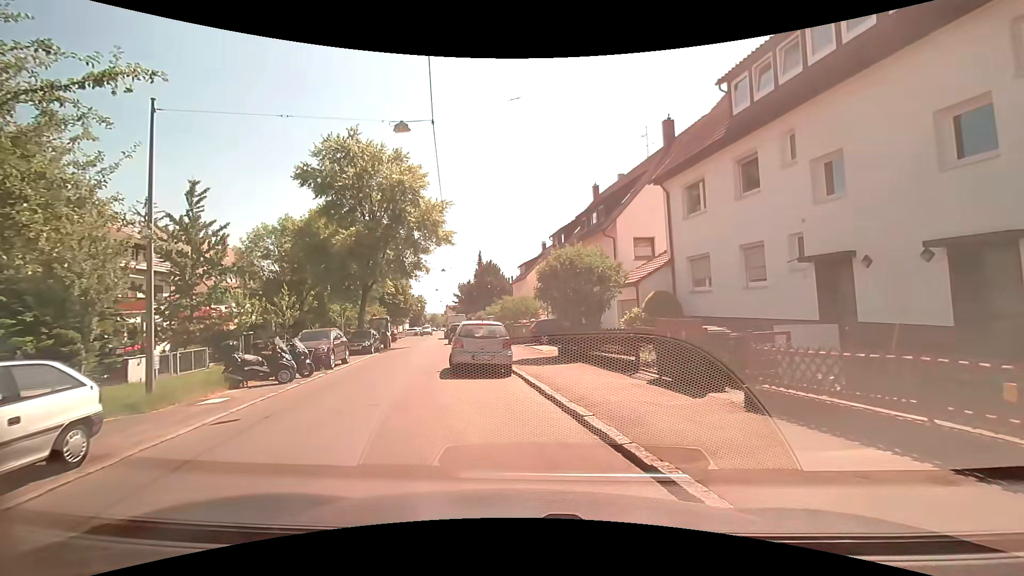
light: Day
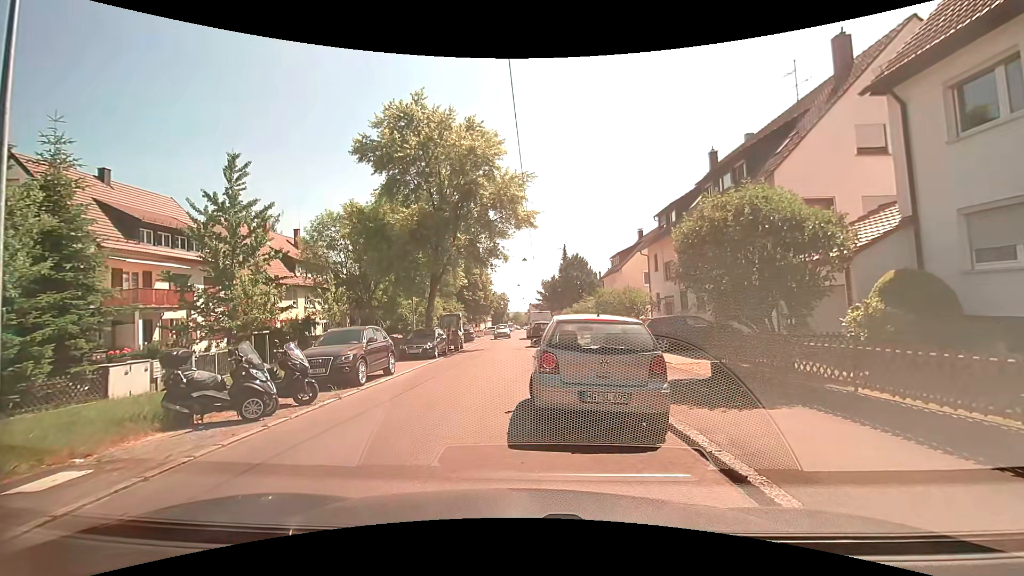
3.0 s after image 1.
(-0.7, +6.9) m; -11°
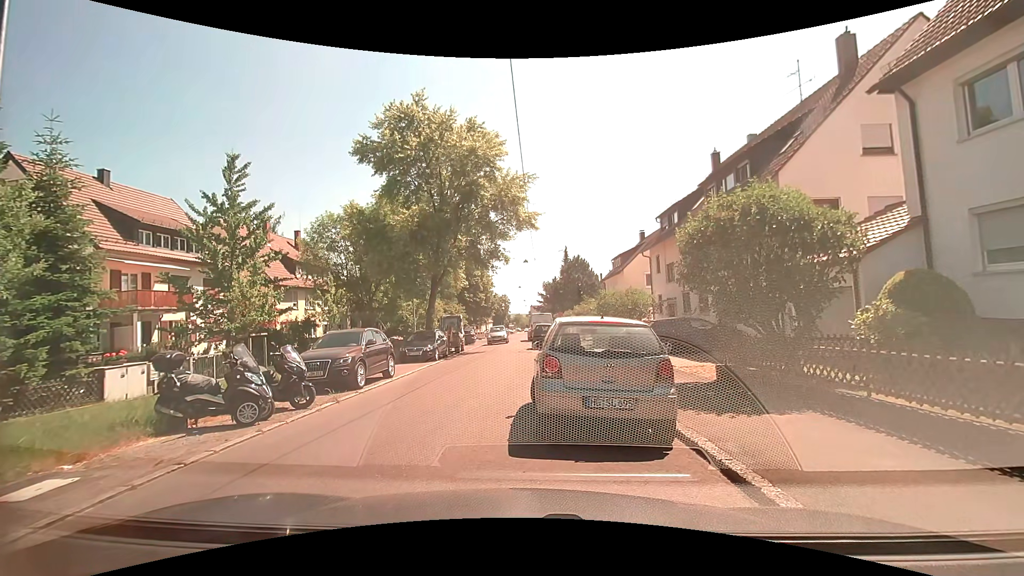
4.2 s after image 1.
(0.0, +0.3) m; 0°
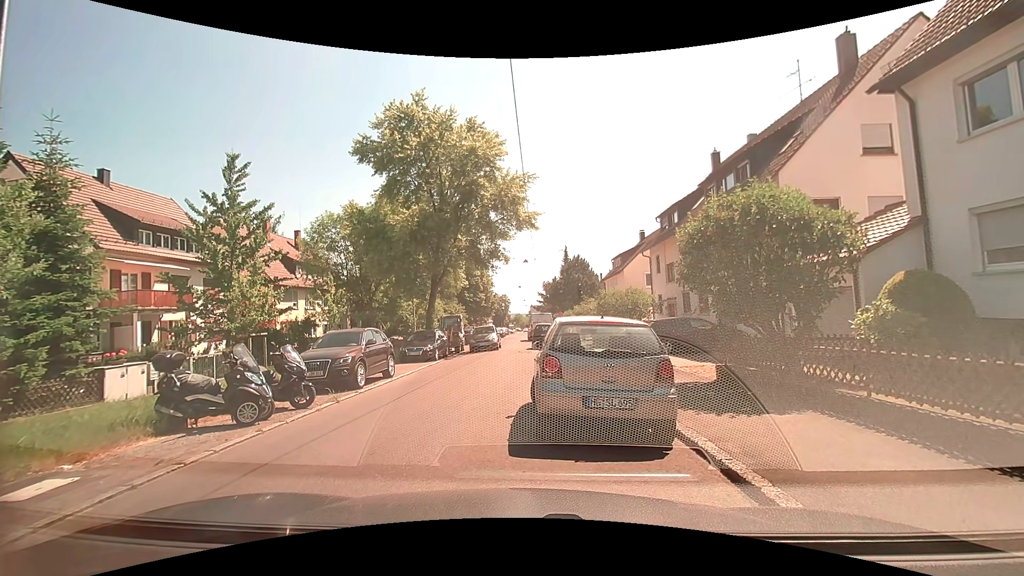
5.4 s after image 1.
(0.0, 0.0) m; 0°
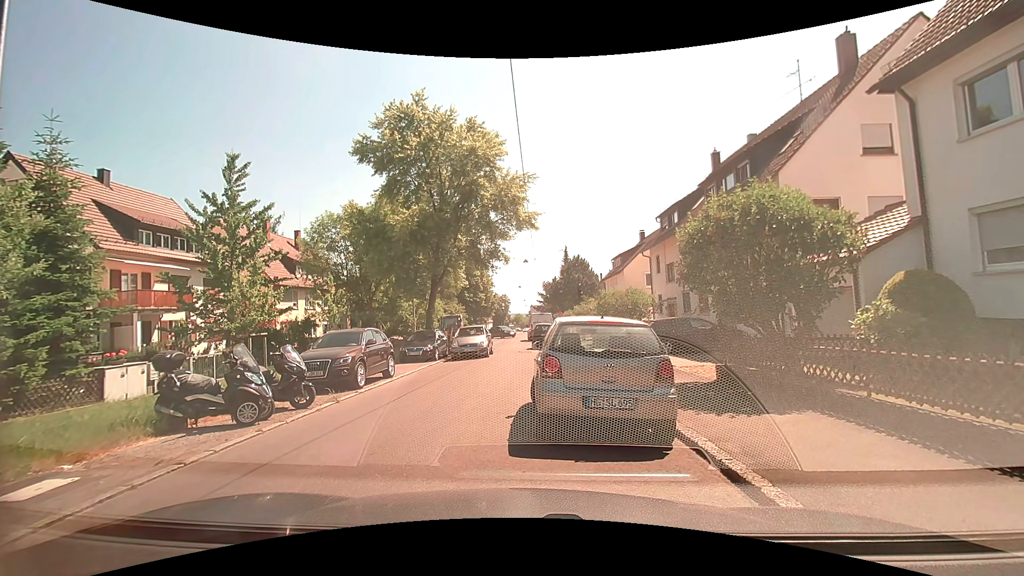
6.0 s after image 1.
(0.0, 0.0) m; 0°
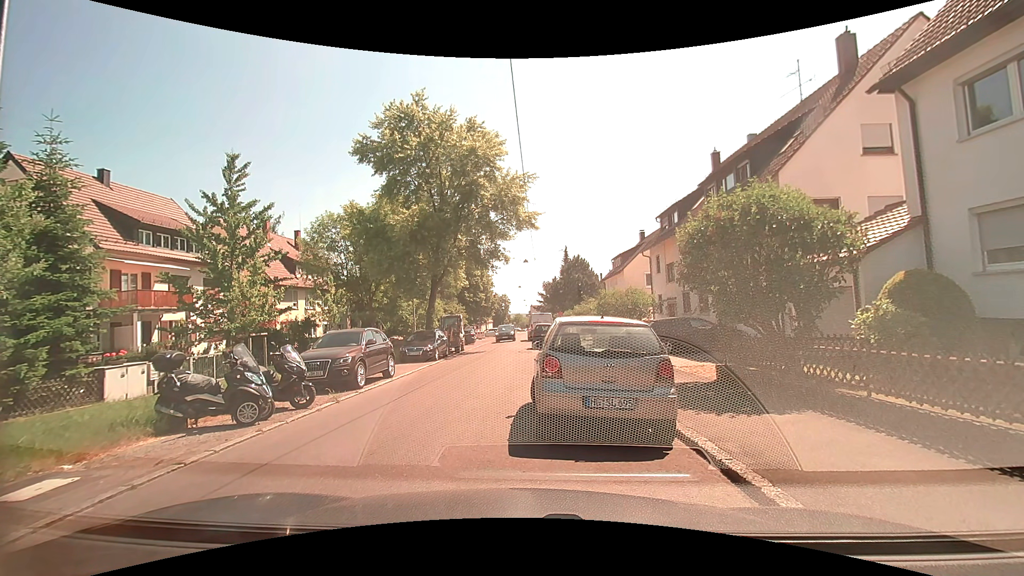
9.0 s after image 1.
(0.0, 0.0) m; 0°
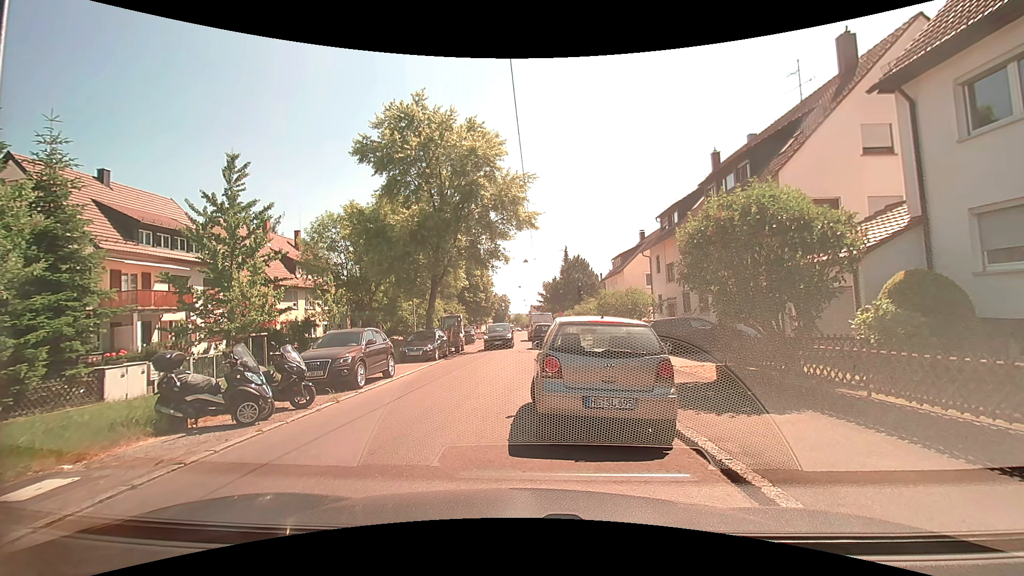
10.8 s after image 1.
(0.0, 0.0) m; 0°
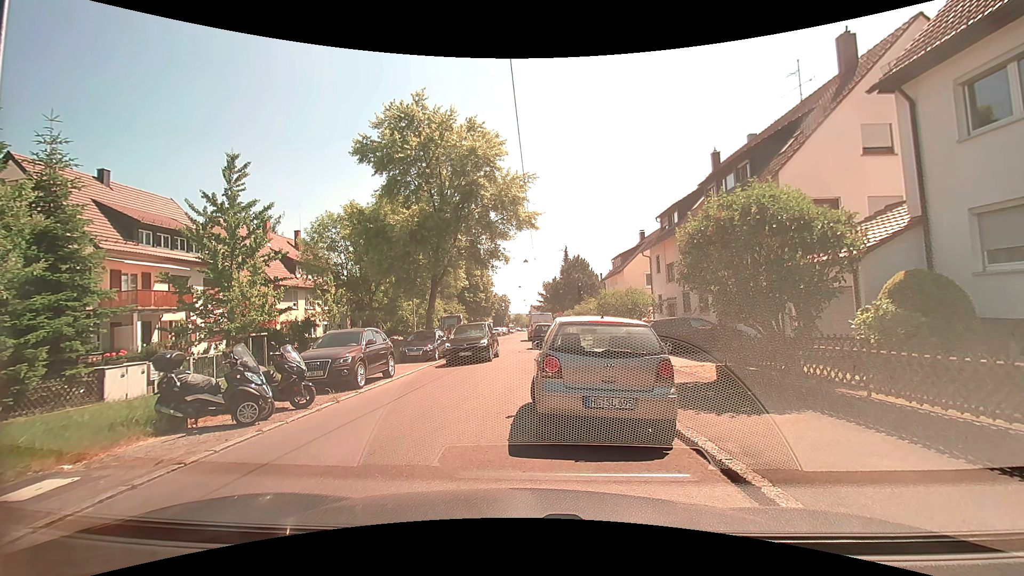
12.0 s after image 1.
(0.0, 0.0) m; 0°
